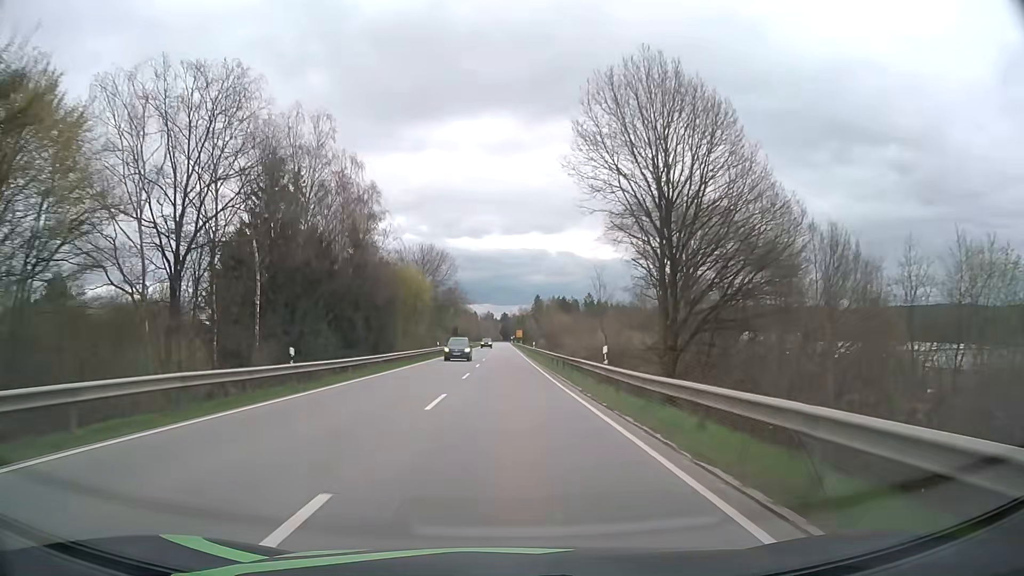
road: secondary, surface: asphalt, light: Day
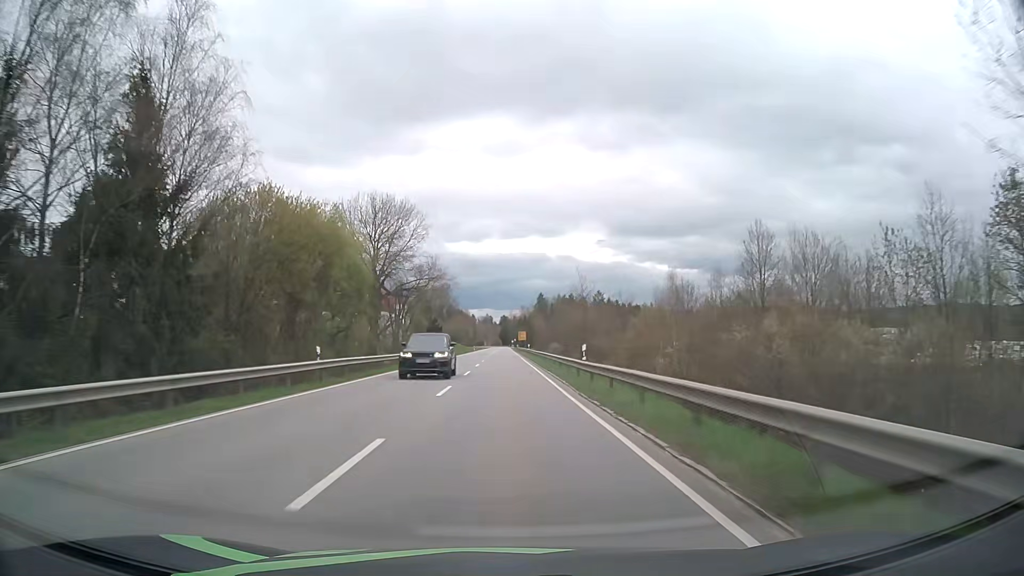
(0.0, +44.5) m; 0°
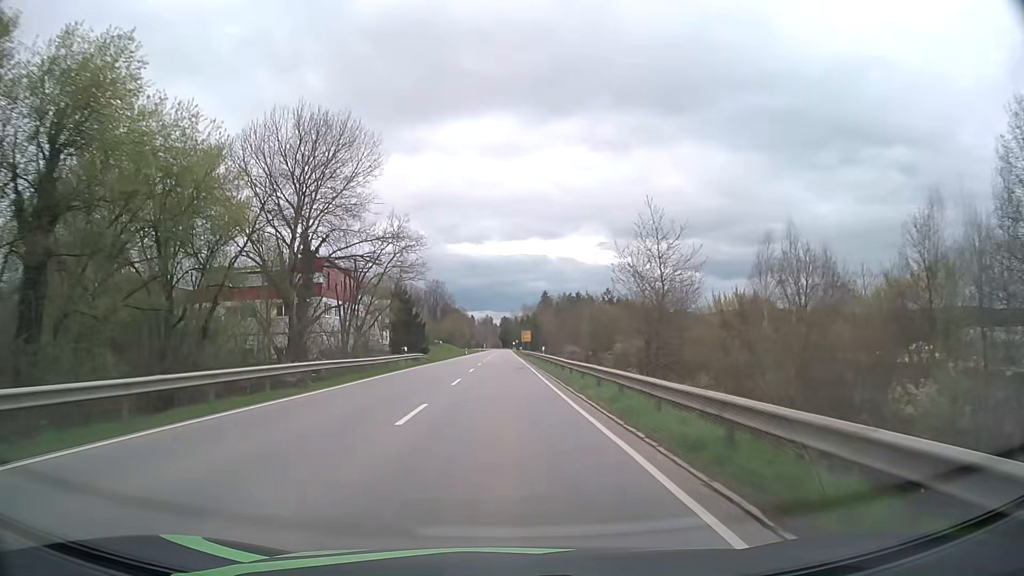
(0.0, +29.9) m; 0°
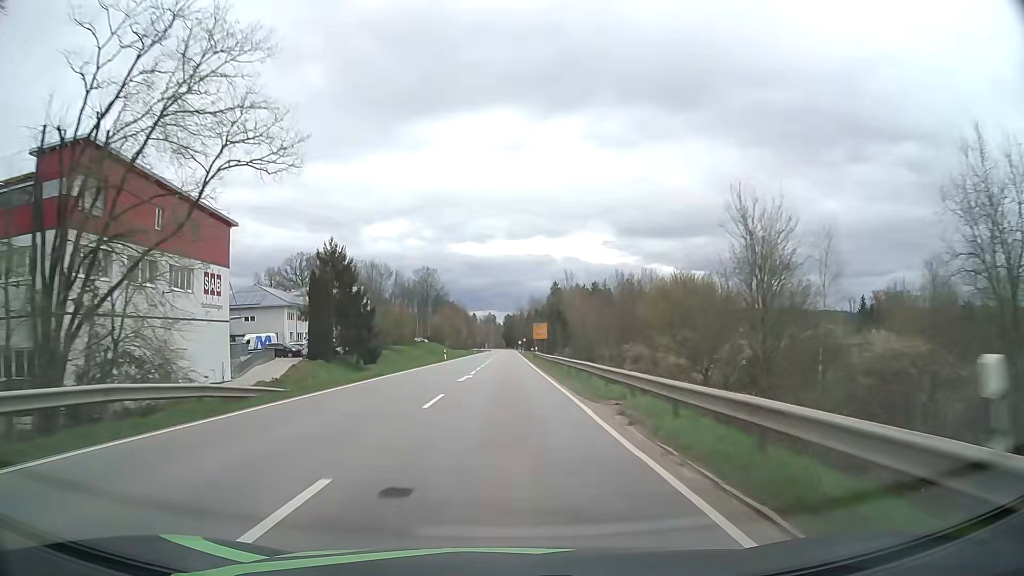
(0.0, +45.1) m; 0°
(0, +10) (0, +20) (0, +30) (0, +40) (0, +50) (0, +60) (0, +70) (0, +80) (0, +90) (0, +100) m
